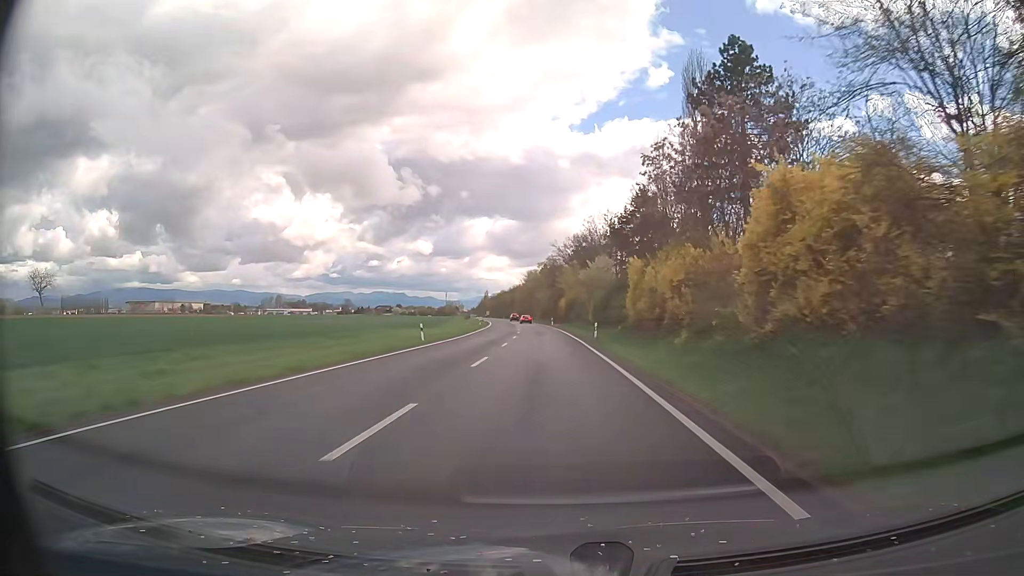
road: secondary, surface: asphalt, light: Day
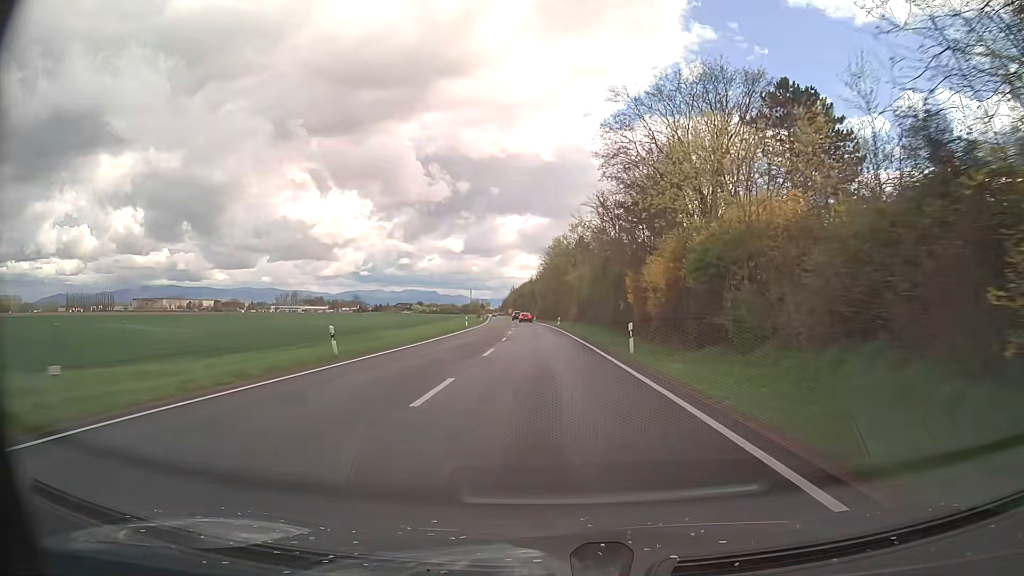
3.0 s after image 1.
(-1.5, +68.4) m; -3°
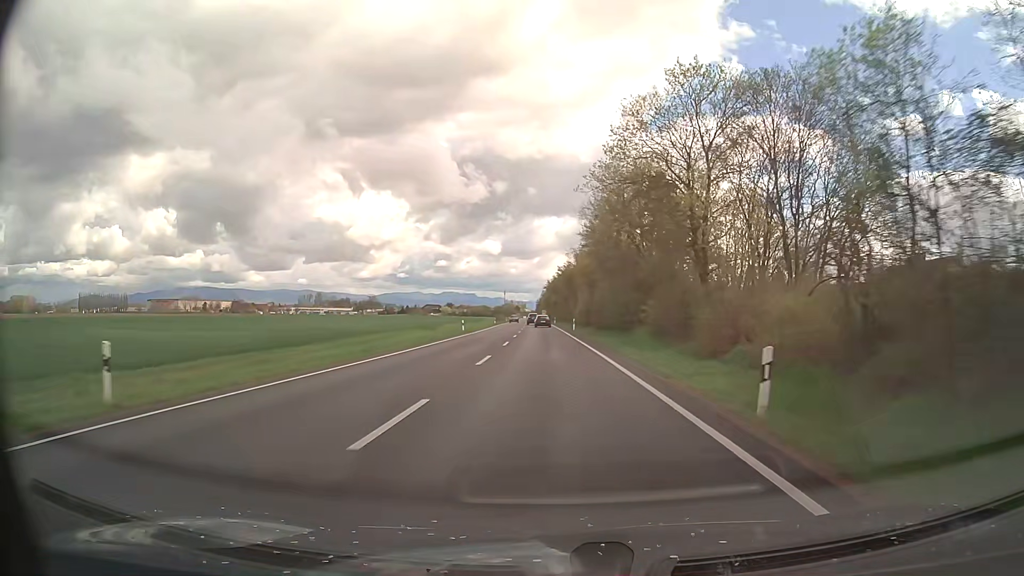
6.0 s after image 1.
(-1.7, +62.9) m; -3°
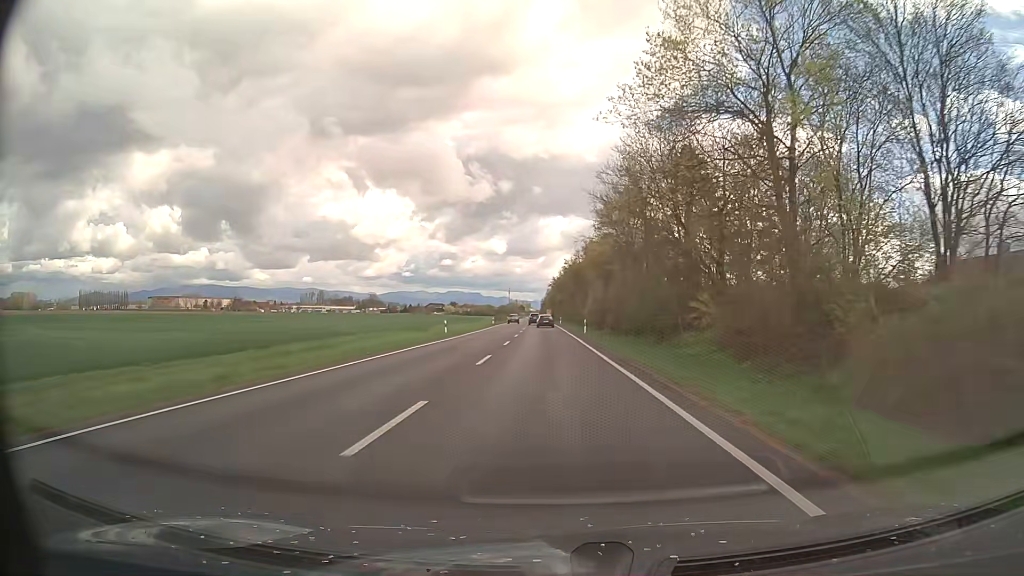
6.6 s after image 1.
(-0.1, +12.2) m; -1°
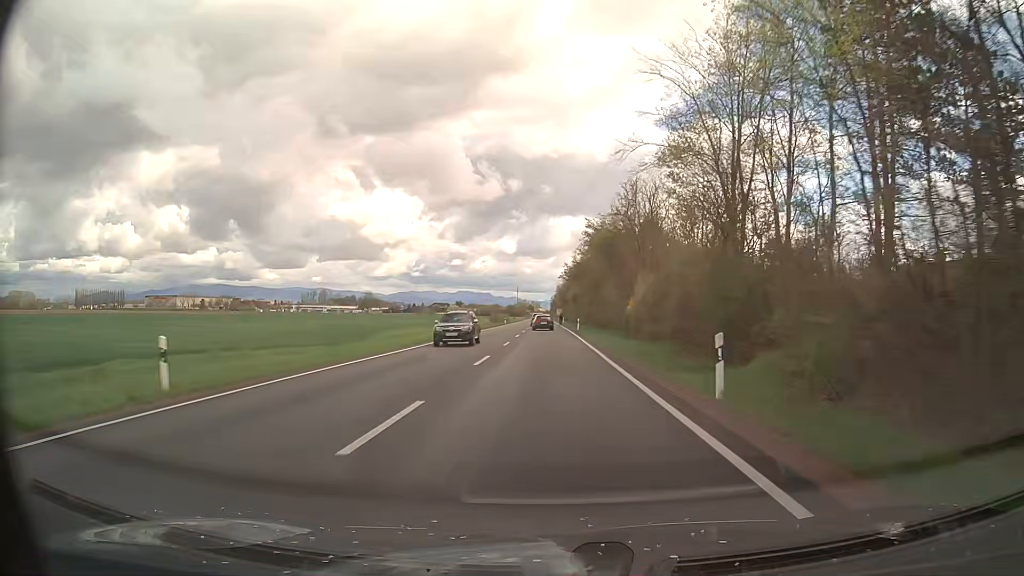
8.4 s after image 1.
(-0.2, +36.2) m; -1°
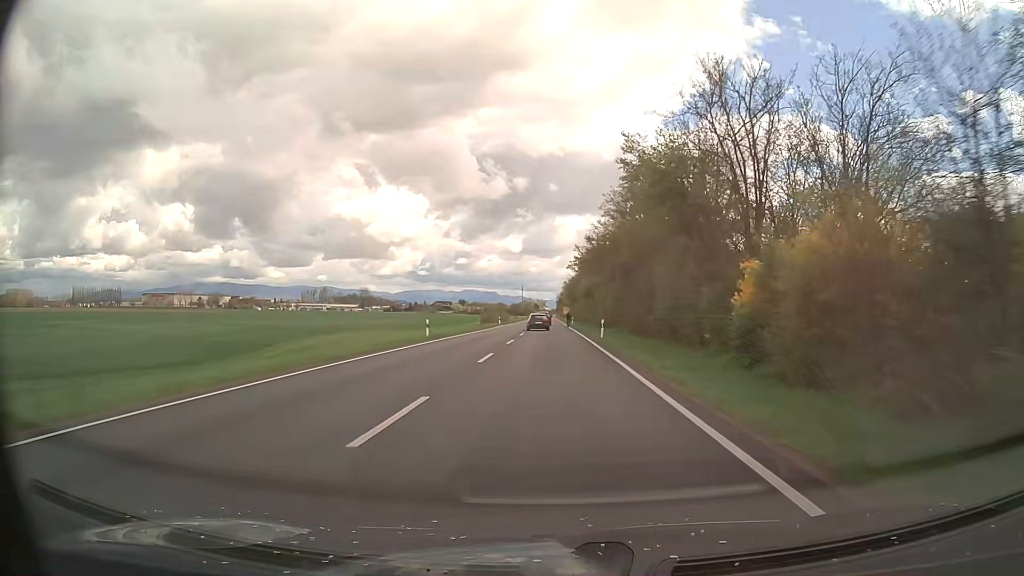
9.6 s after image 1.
(-0.1, +23.6) m; -1°
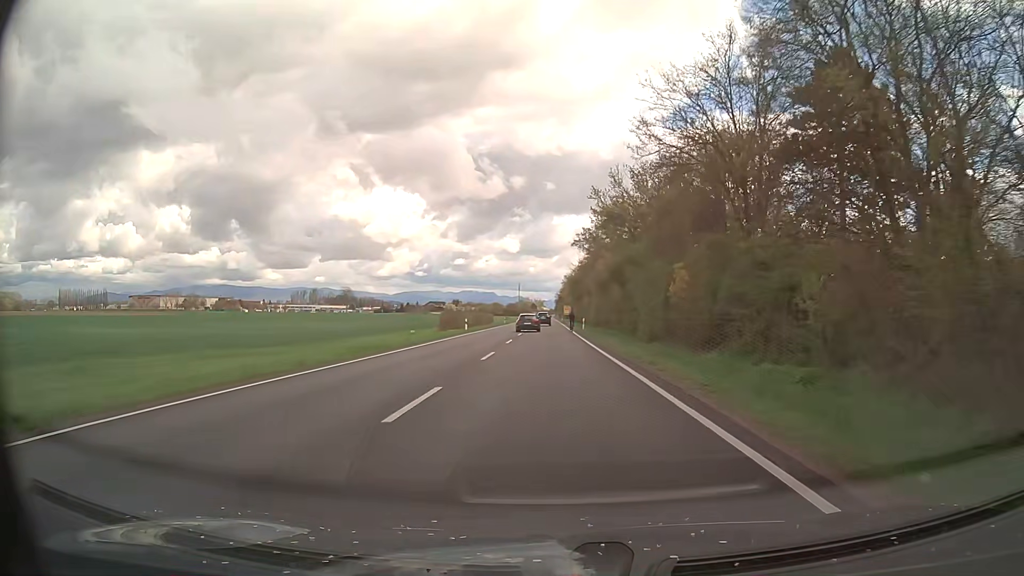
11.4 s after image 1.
(0.0, +34.3) m; 0°
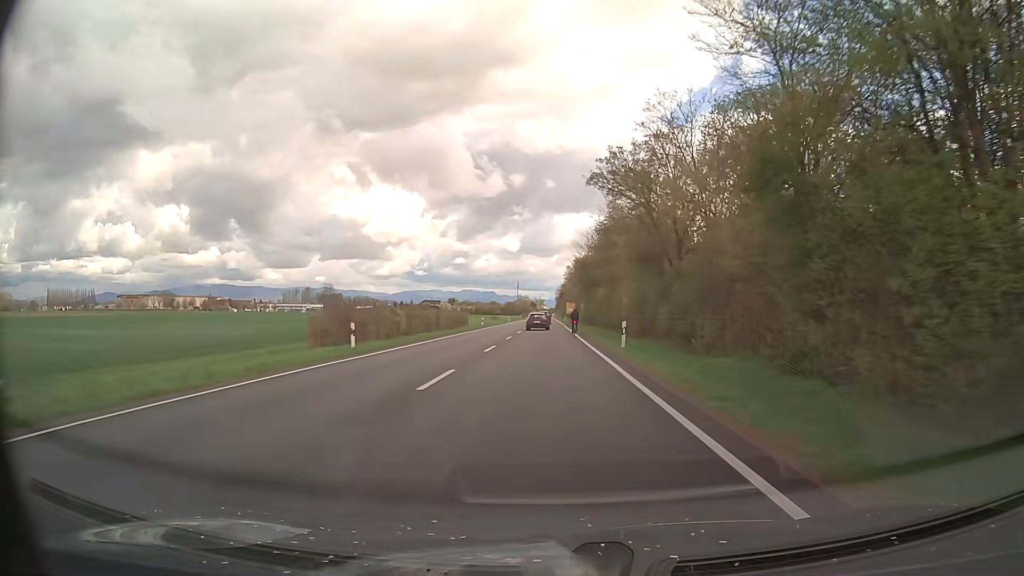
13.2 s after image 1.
(0.0, +32.4) m; 0°
(0, +10) (0, +20) (0, +30) (0, +40) (0, +50) (-1, +60) (-1, +70) (-1, +80) (-1, +90) (-2, +100) m
